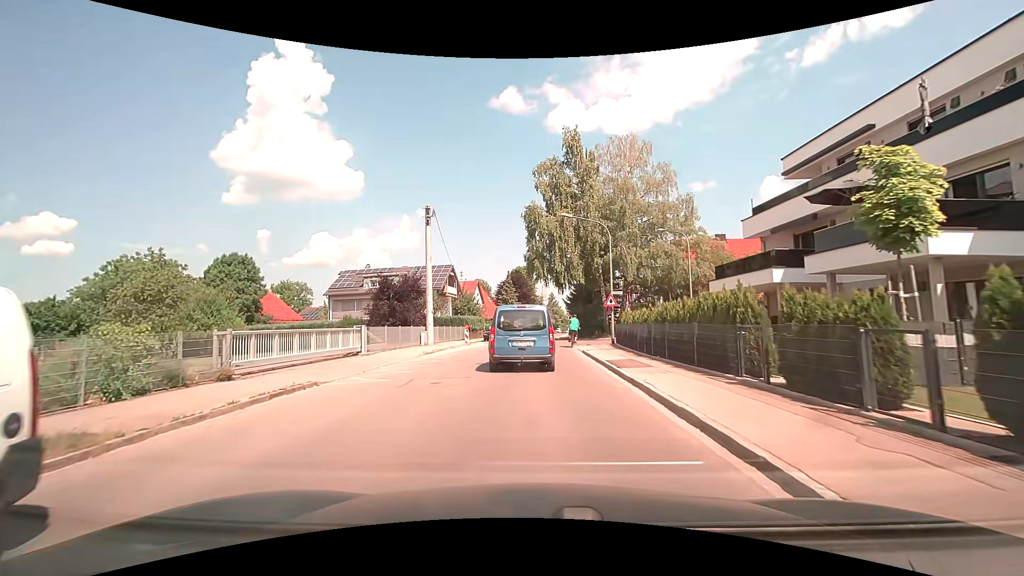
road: unclassified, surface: asphalt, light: Day
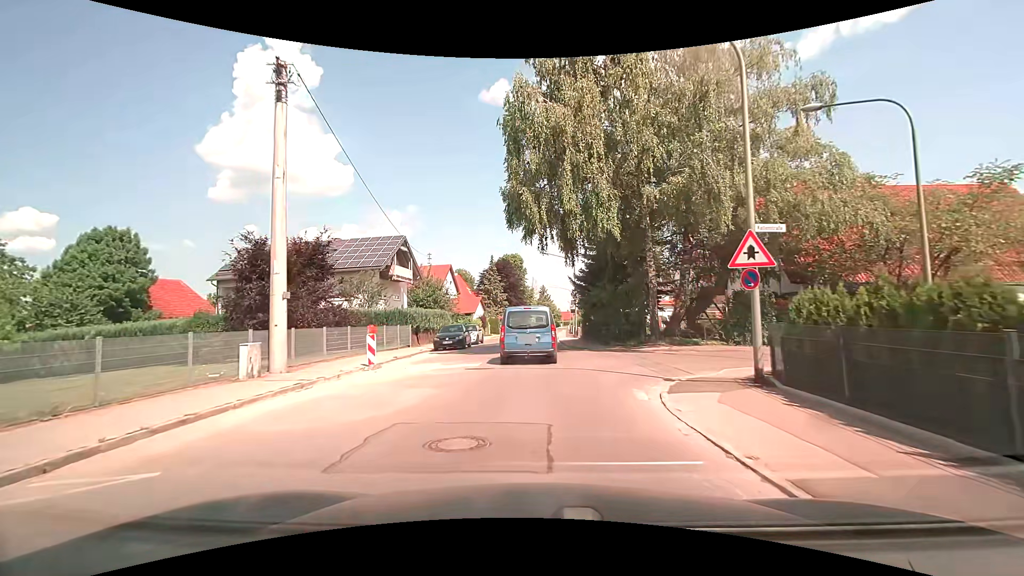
(0.0, +20.1) m; +1°
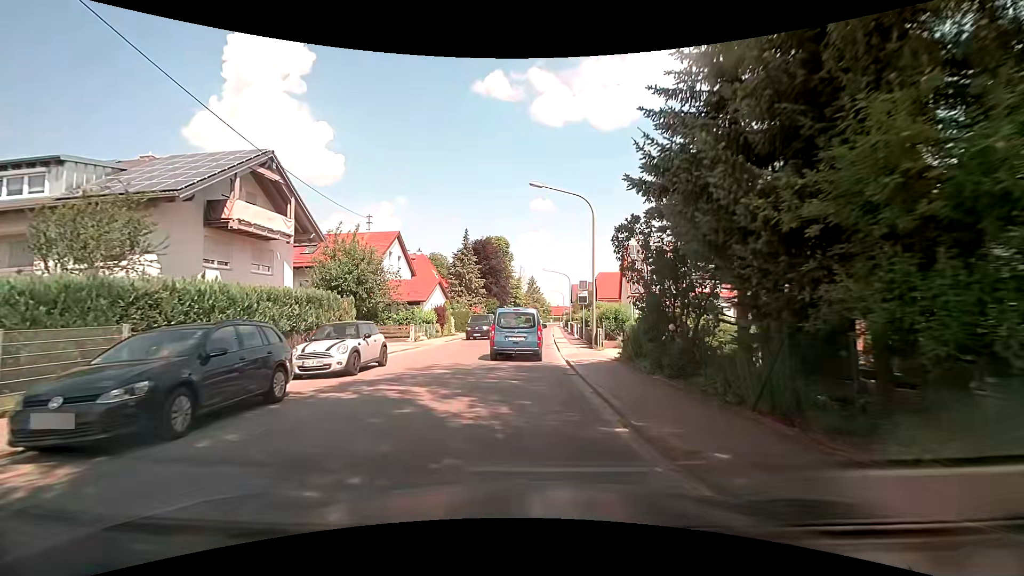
(+0.1, +21.6) m; +1°
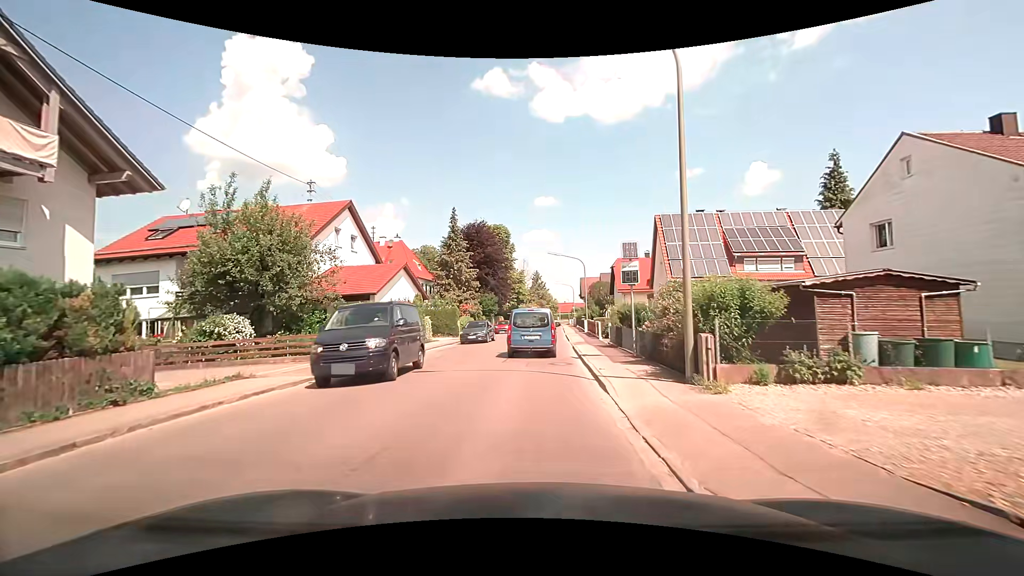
(-0.2, +13.4) m; -1°
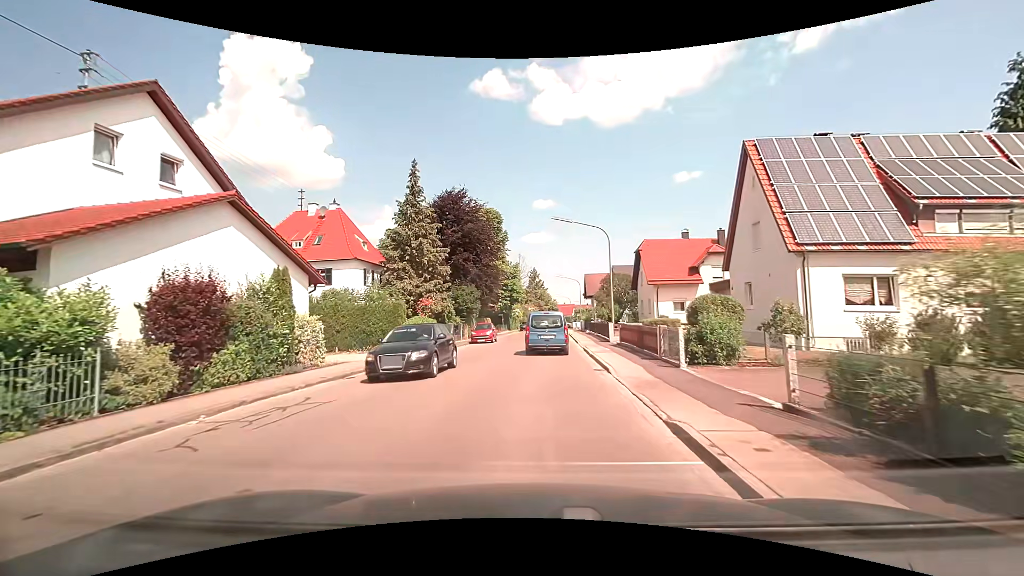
(+0.1, +18.0) m; +1°
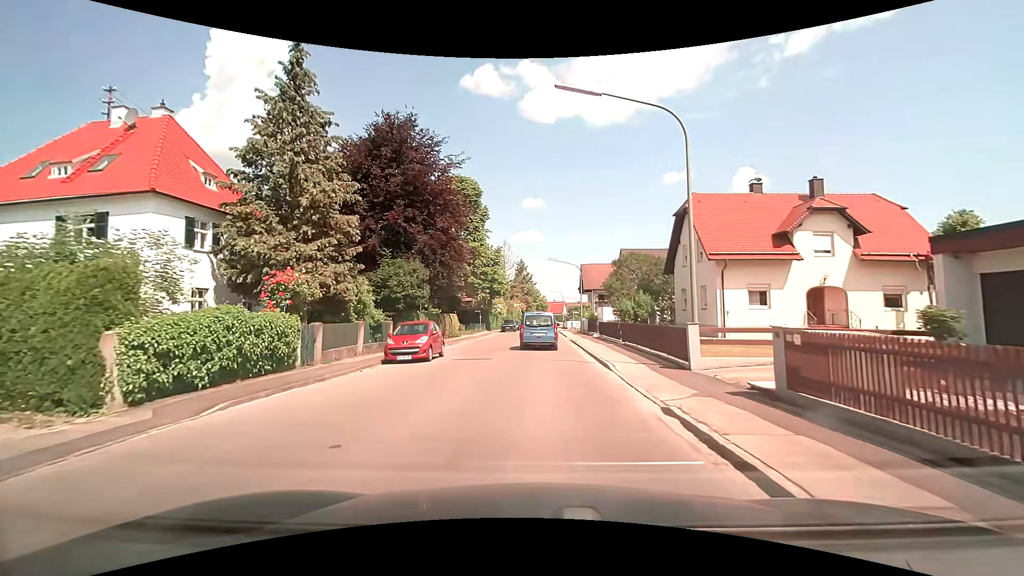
(+0.1, +18.1) m; +1°
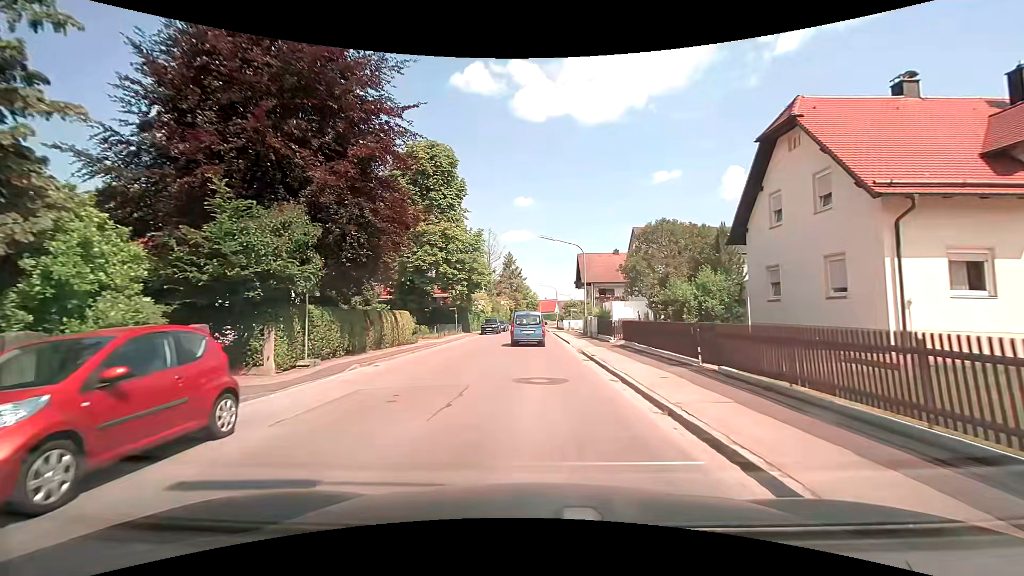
(+0.2, +13.6) m; +2°
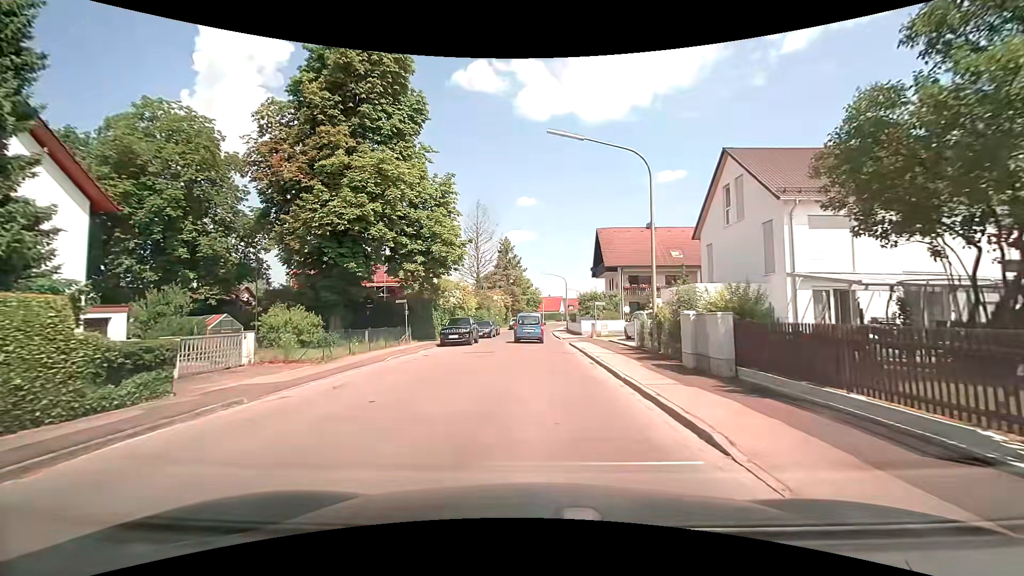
(-0.3, +22.5) m; -1°
